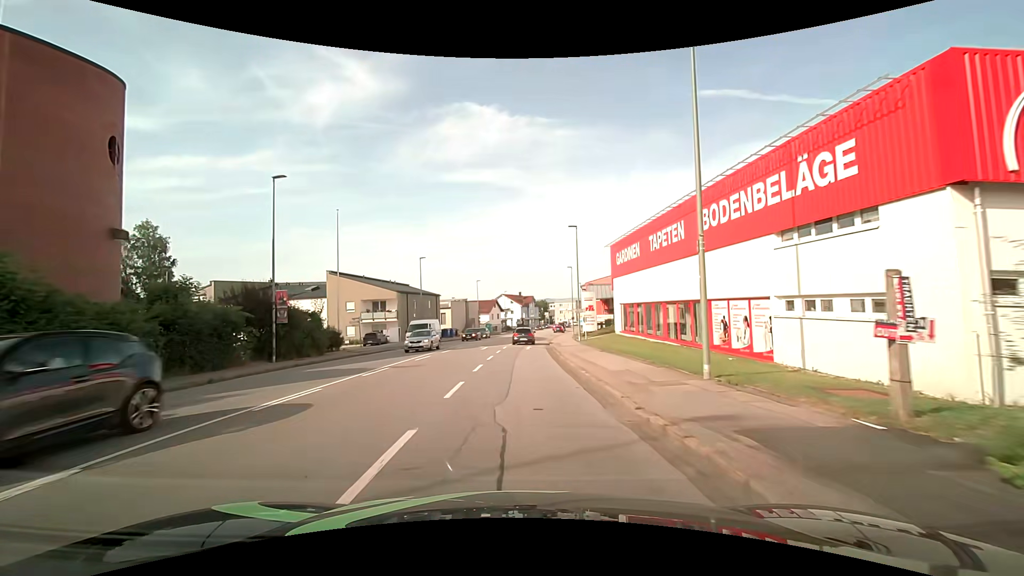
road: tertiary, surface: asphalt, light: Day
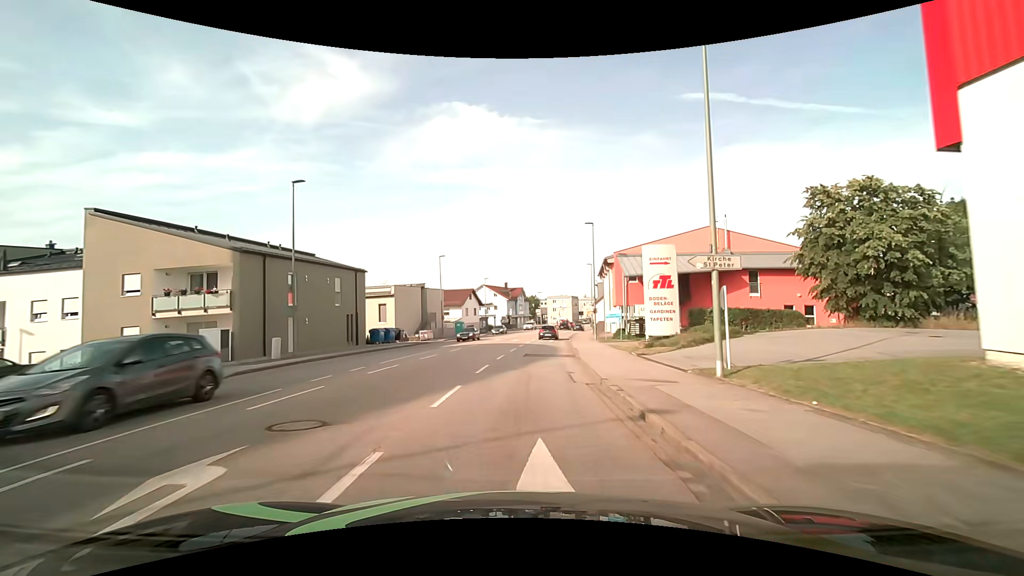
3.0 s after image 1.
(+0.1, +32.0) m; 0°
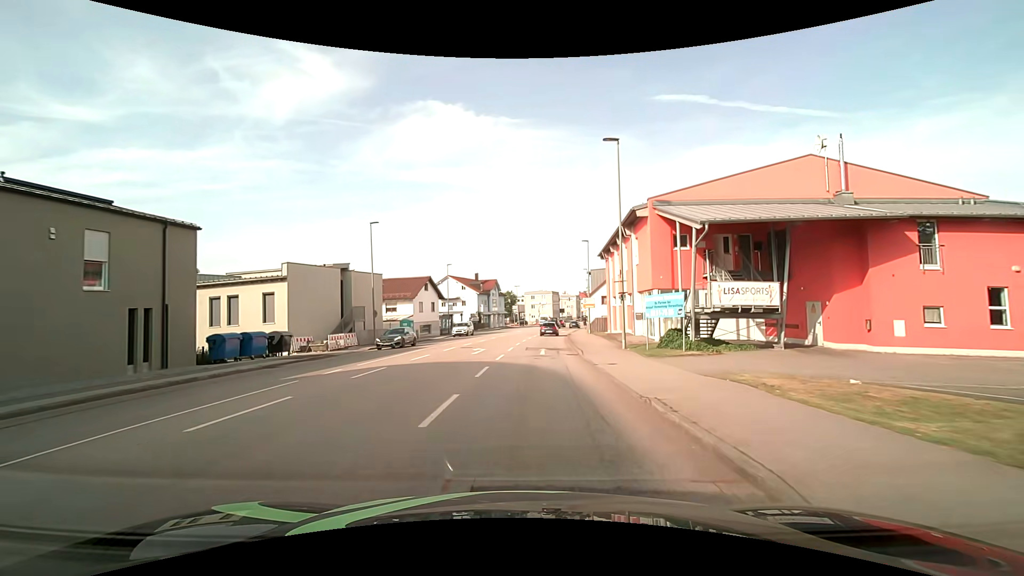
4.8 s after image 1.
(+0.8, +19.8) m; +4°
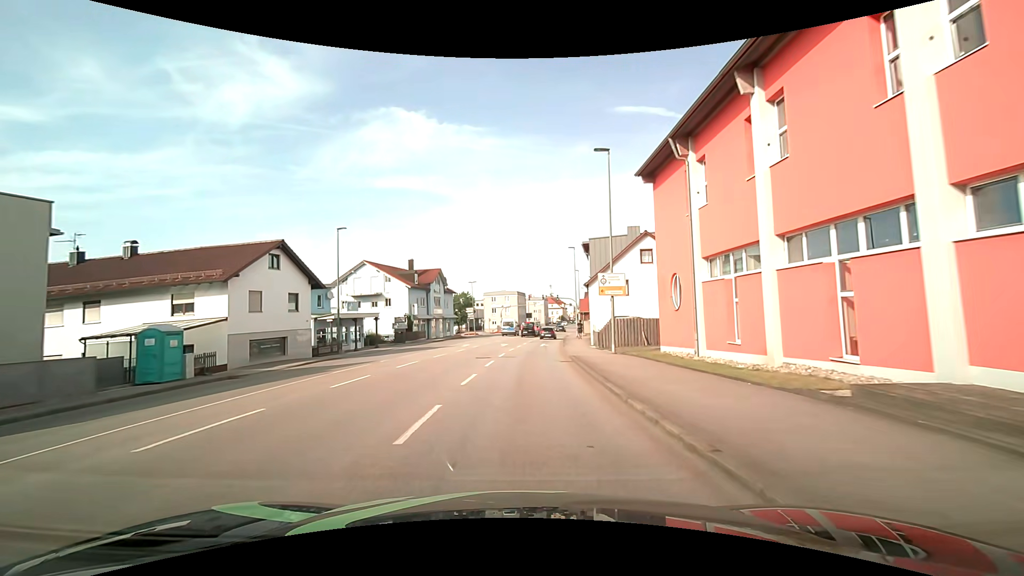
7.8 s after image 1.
(+1.1, +30.5) m; +3°
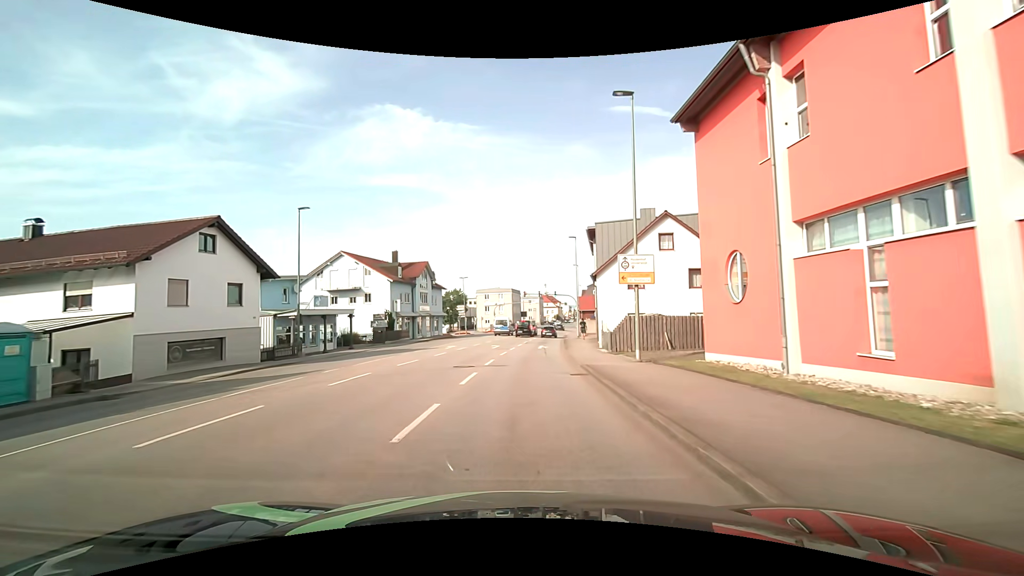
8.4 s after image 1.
(+0.1, +6.1) m; +1°
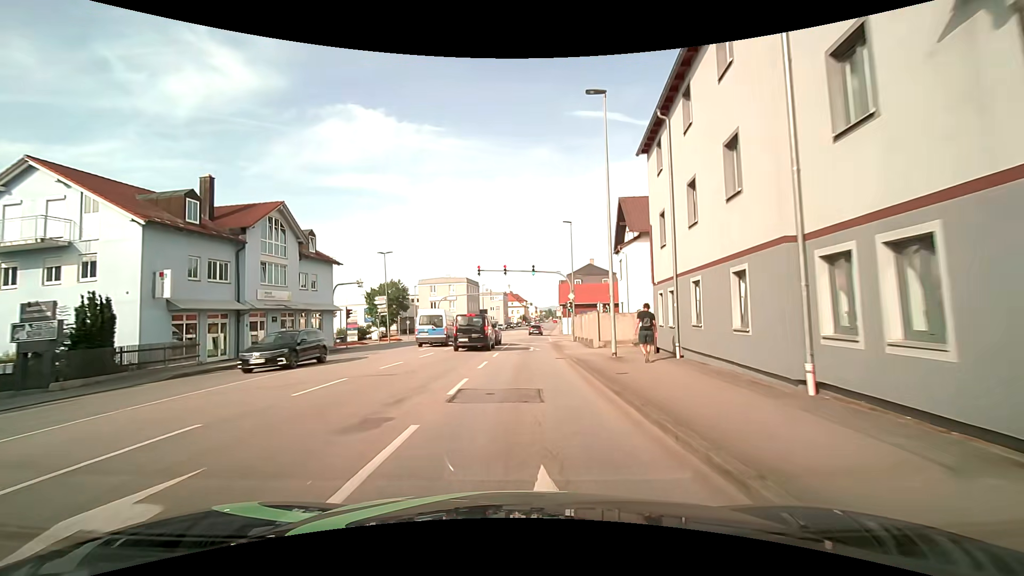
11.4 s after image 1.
(+1.1, +32.1) m; +4°
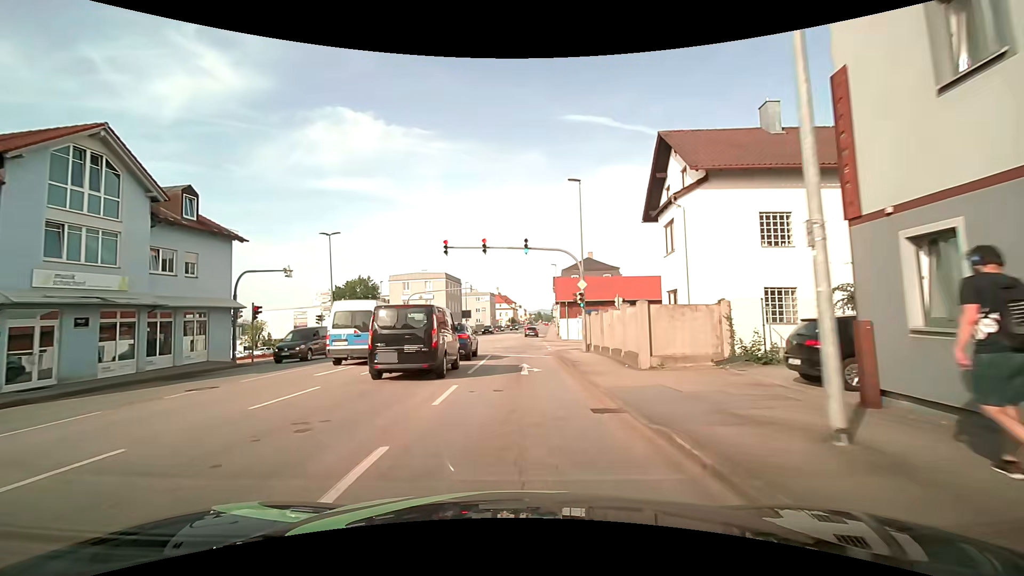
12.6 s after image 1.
(+0.1, +13.3) m; +1°
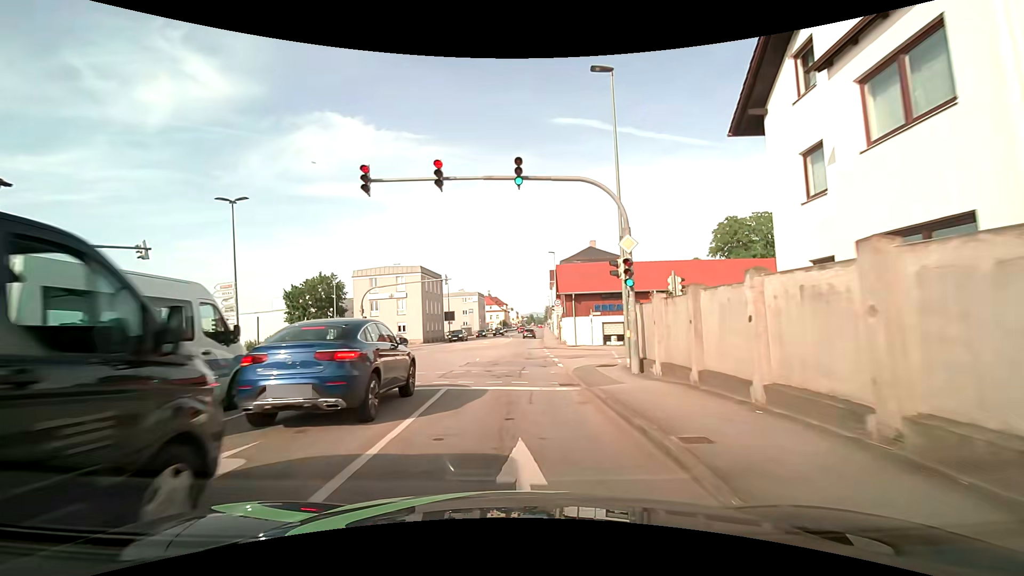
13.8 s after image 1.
(+0.1, +13.4) m; +1°
(0, +10) (0, +20) (0, +30) (0, +40) (0, +50) (+1, +60) (+1, +70) (+2, +80) (+2, +90) (+3, +100) m
